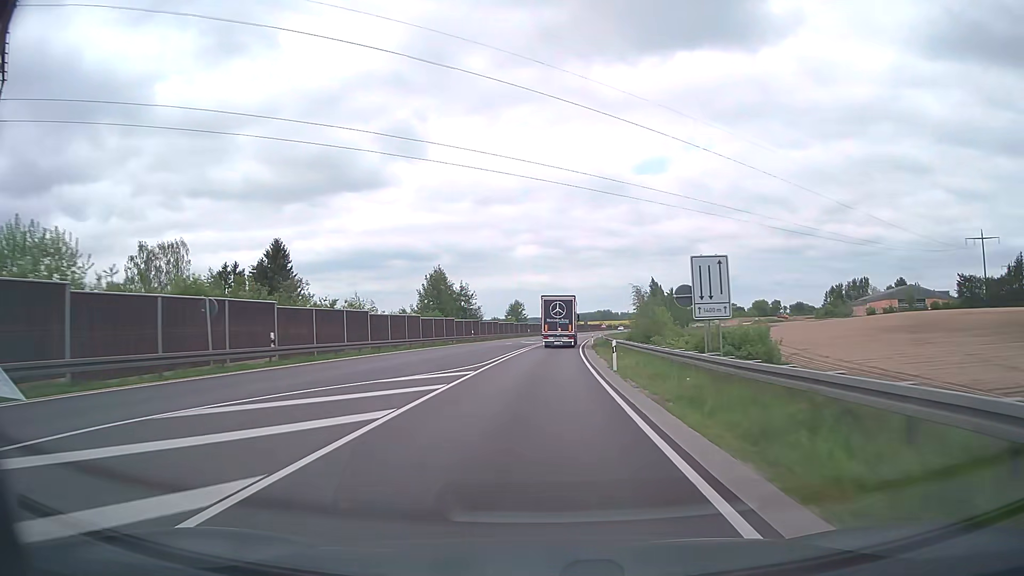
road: trunk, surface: asphalt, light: Day
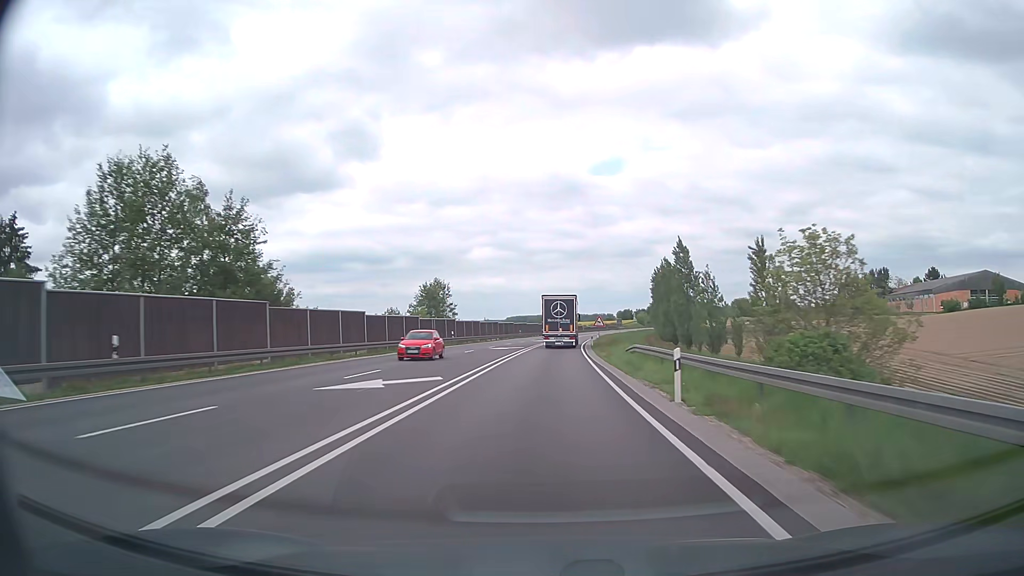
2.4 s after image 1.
(+1.7, +60.7) m; +4°
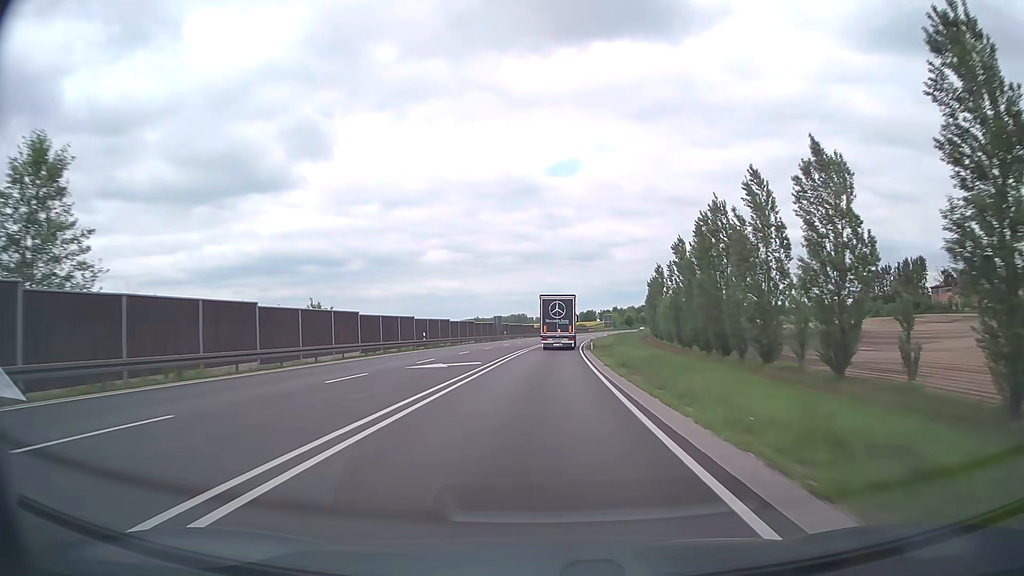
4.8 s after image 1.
(+1.9, +61.4) m; +4°
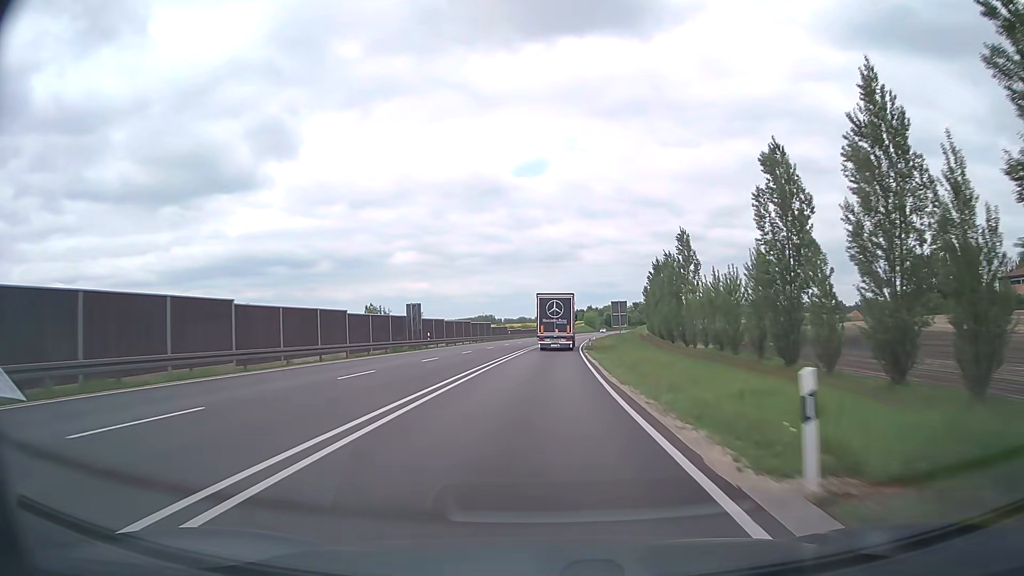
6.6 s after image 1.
(+1.1, +46.8) m; +3°
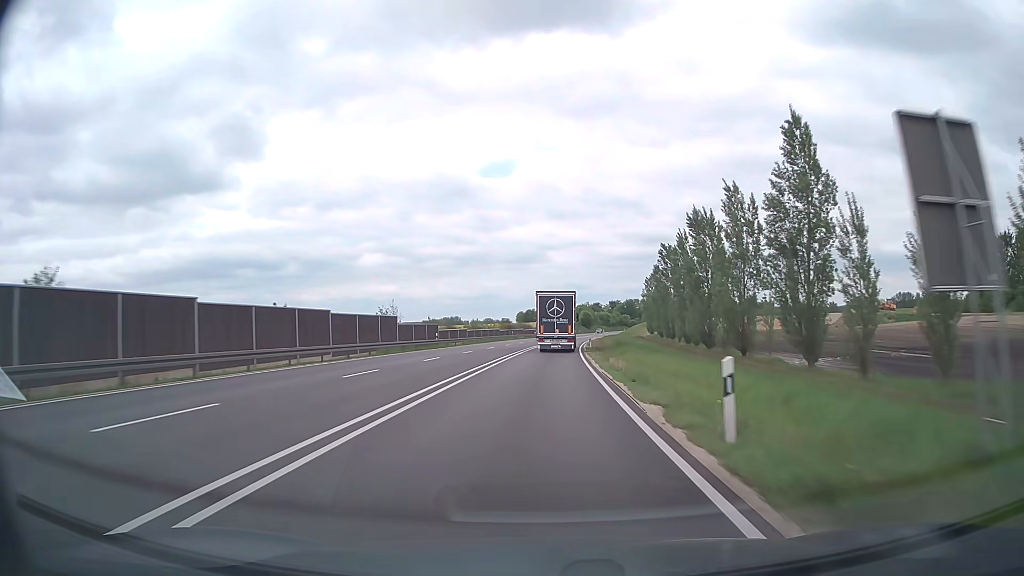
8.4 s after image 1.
(+1.2, +47.3) m; +3°
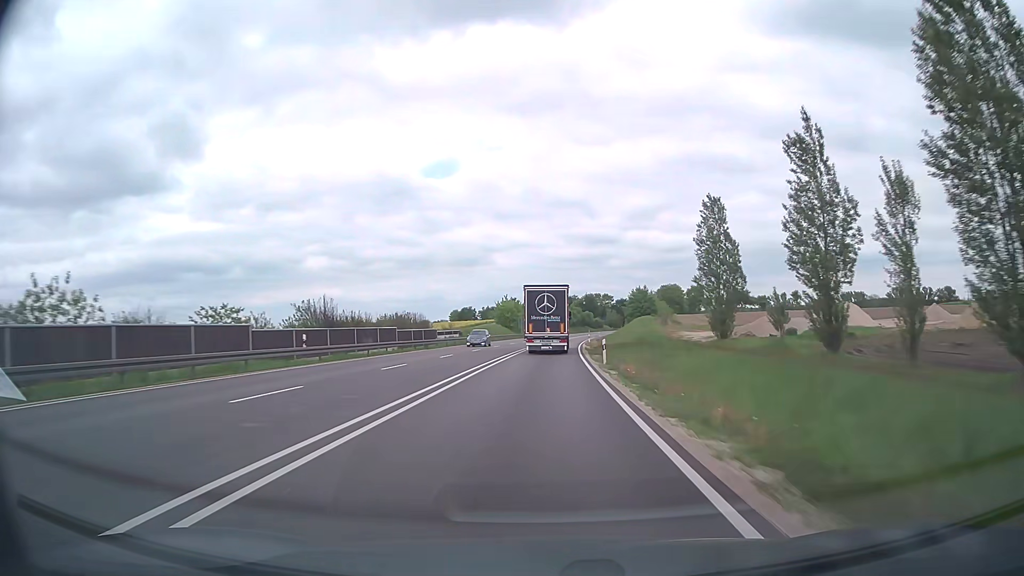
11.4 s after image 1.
(+3.2, +79.2) m; +4°
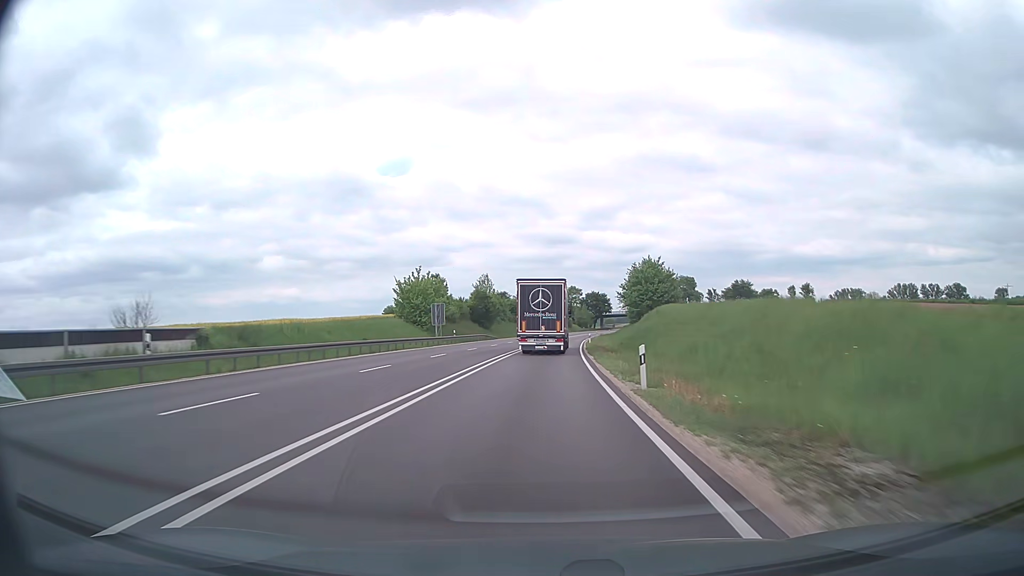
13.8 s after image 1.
(+2.0, +62.3) m; +4°
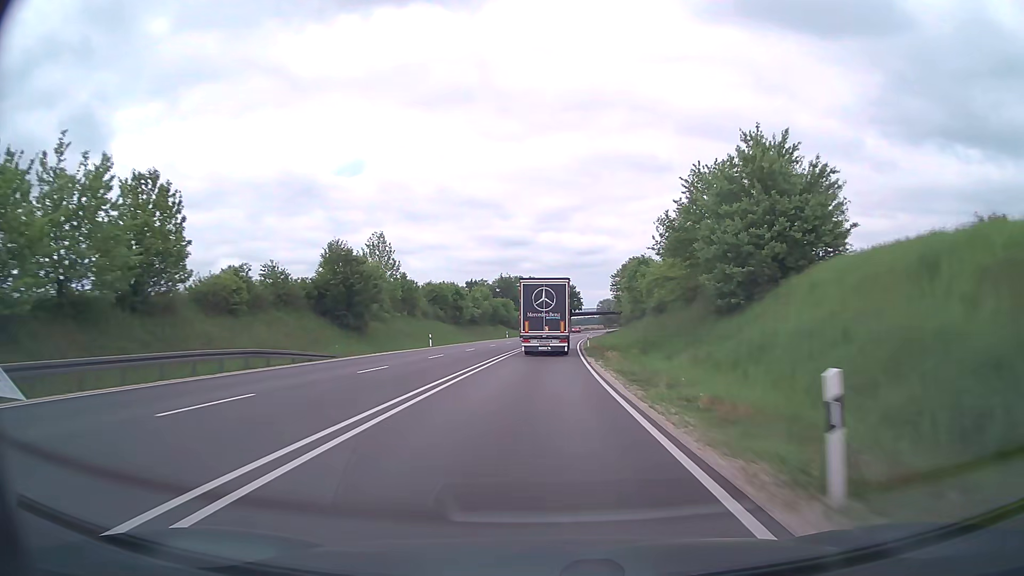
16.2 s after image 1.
(+1.8, +59.9) m; +4°
(0, +10) (0, +20) (0, +30) (+1, +40) (+1, +50) (+2, +60) (+2, +70) (+3, +80) (+4, +90) (+5, +100) m
